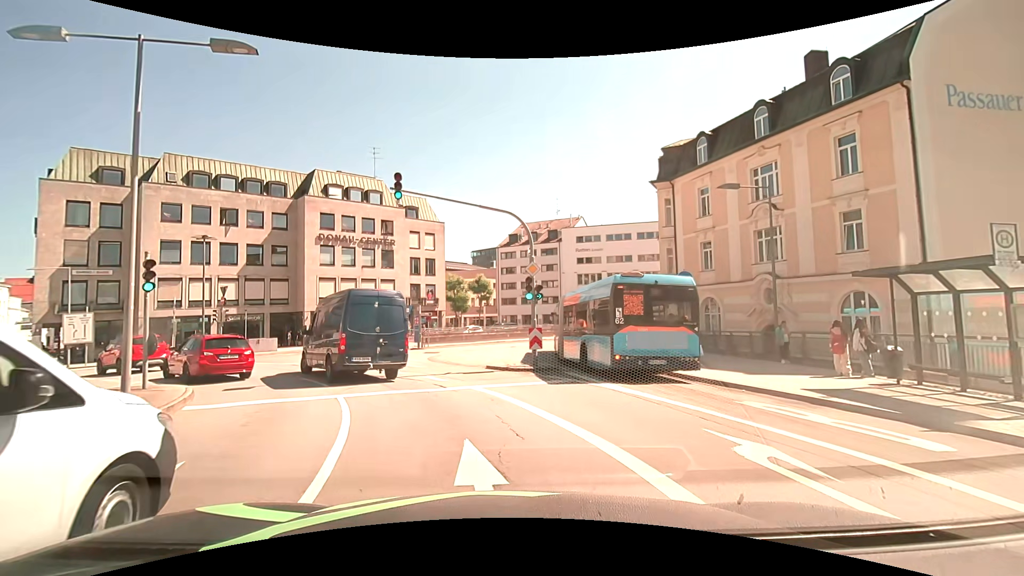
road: primary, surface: asphalt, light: Day
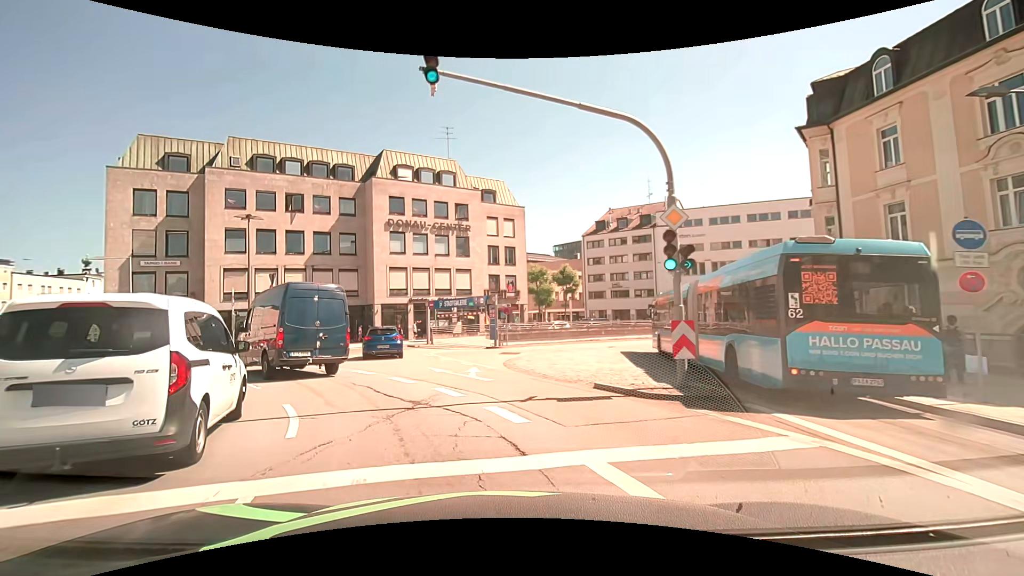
(-0.4, +7.5) m; -8°
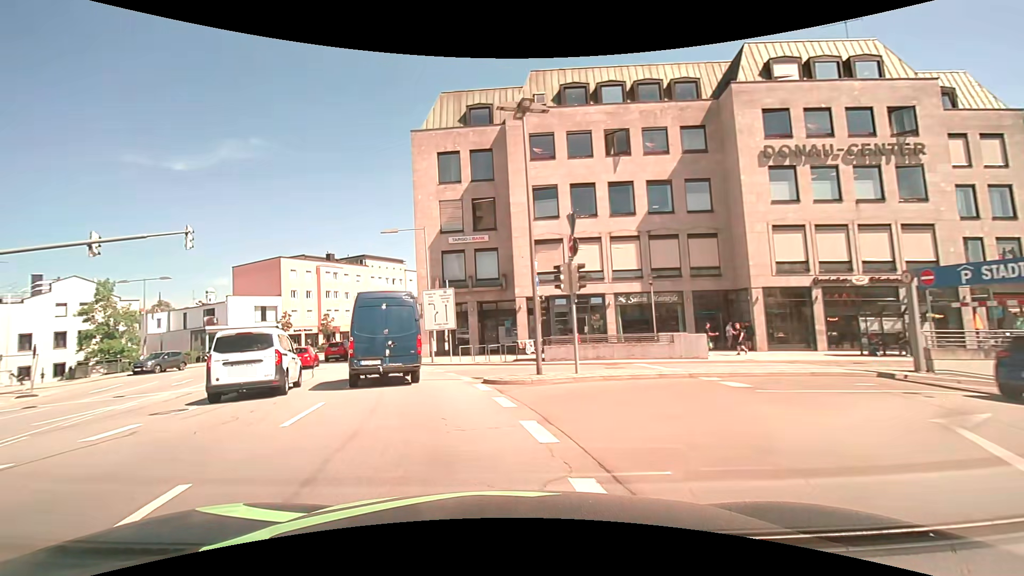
(-5.3, +17.2) m; -37°
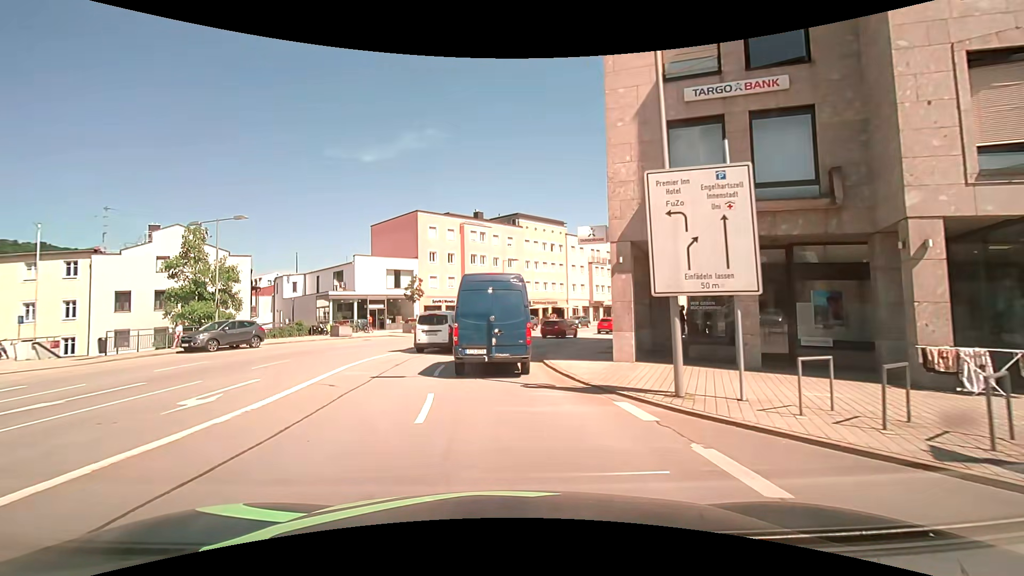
(-4.1, +18.7) m; -19°
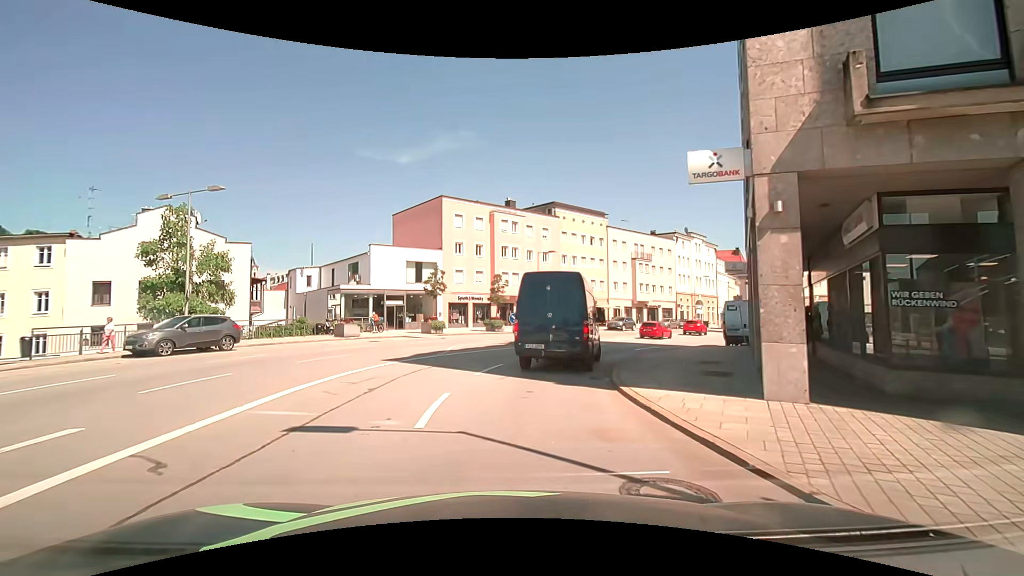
(-0.2, +6.9) m; -3°
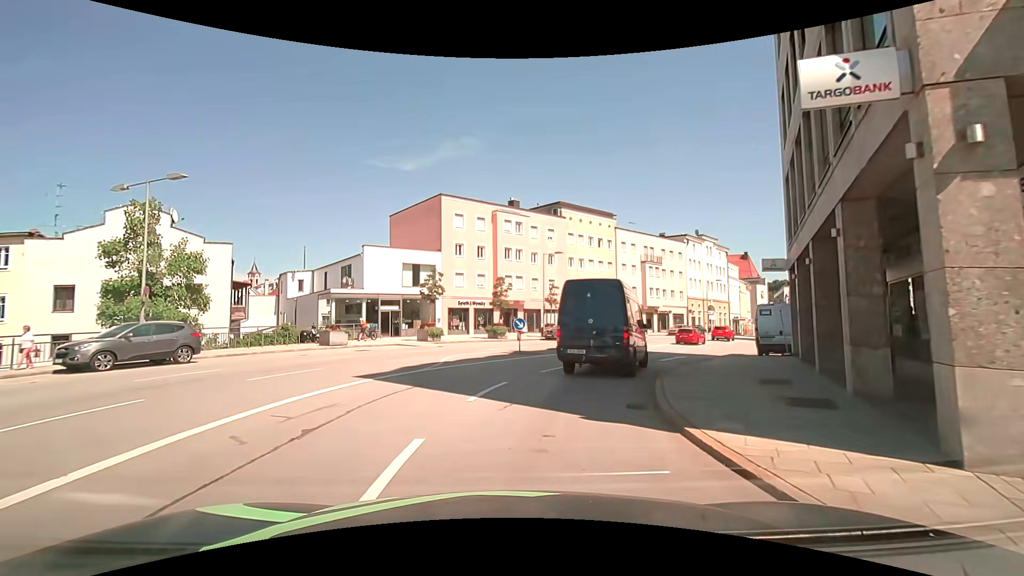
(0.0, +3.4) m; 0°
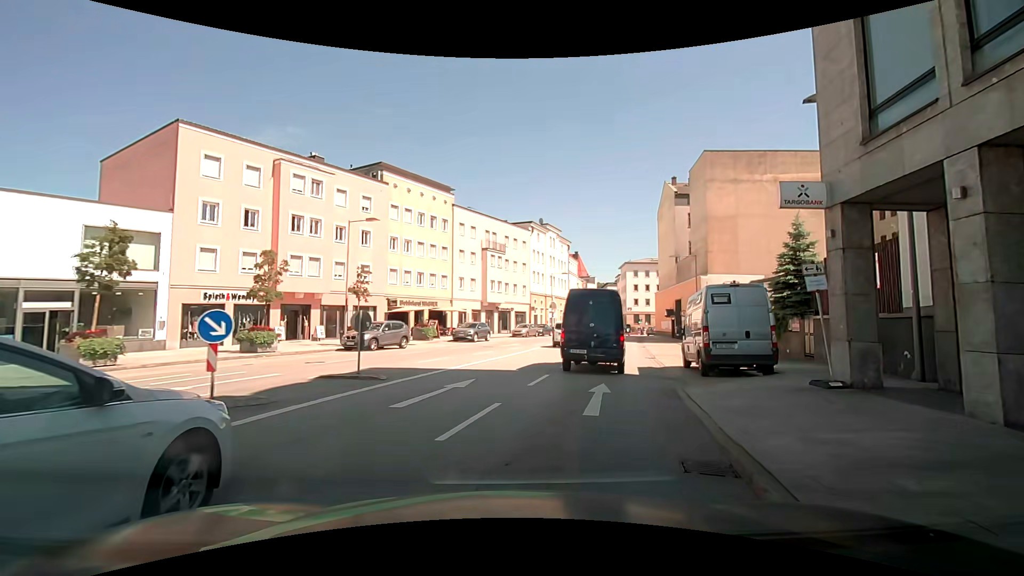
(+1.3, +14.2) m; +17°
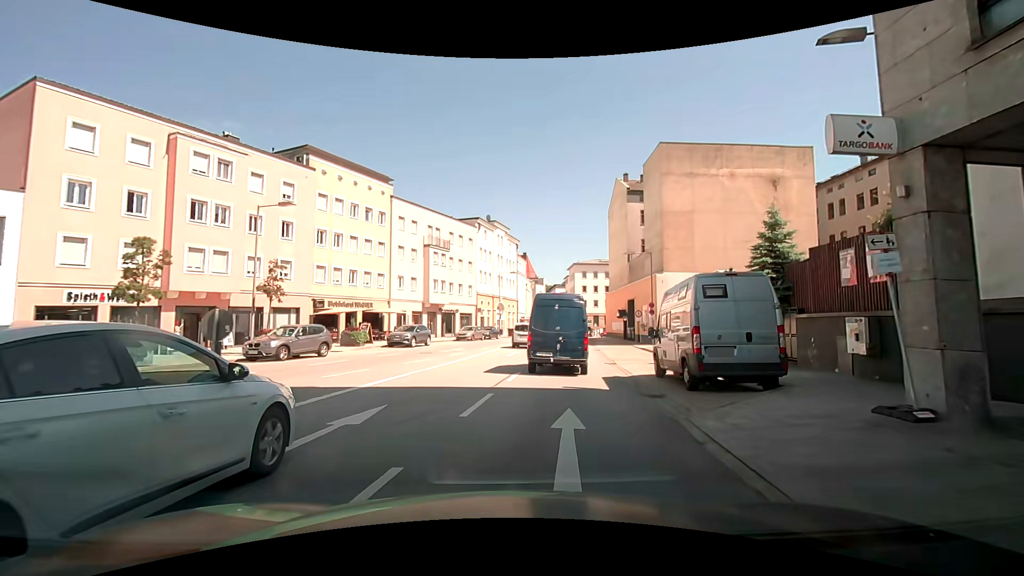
(+0.2, +3.9) m; +6°
(+1, +10) (+2, +20) (+4, +30) (+6, +40) (+7, +49) (+9, +59) (+11, +69) (+14, +78) (+20, +87) (+28, +93) m
